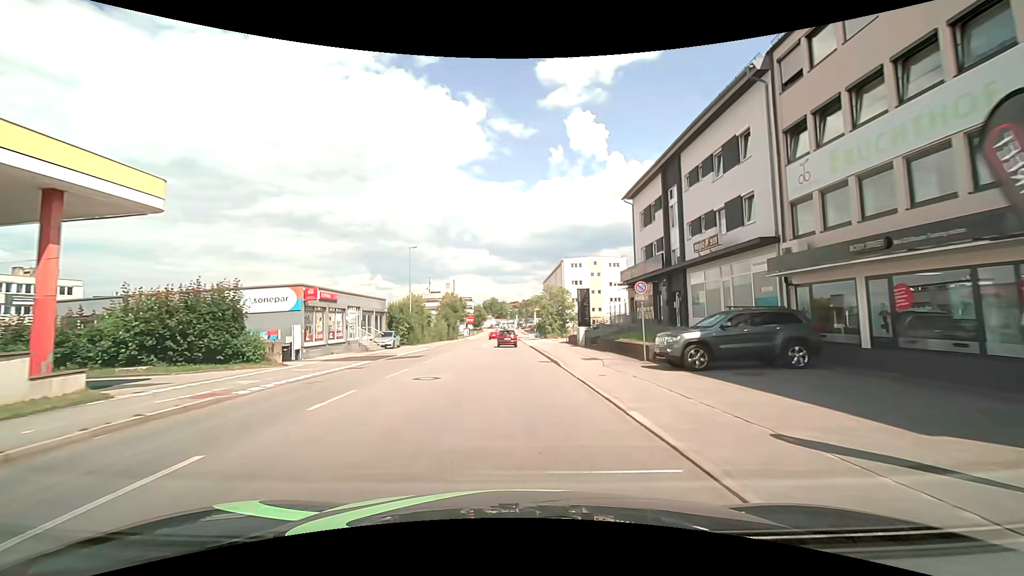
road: tertiary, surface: asphalt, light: Day
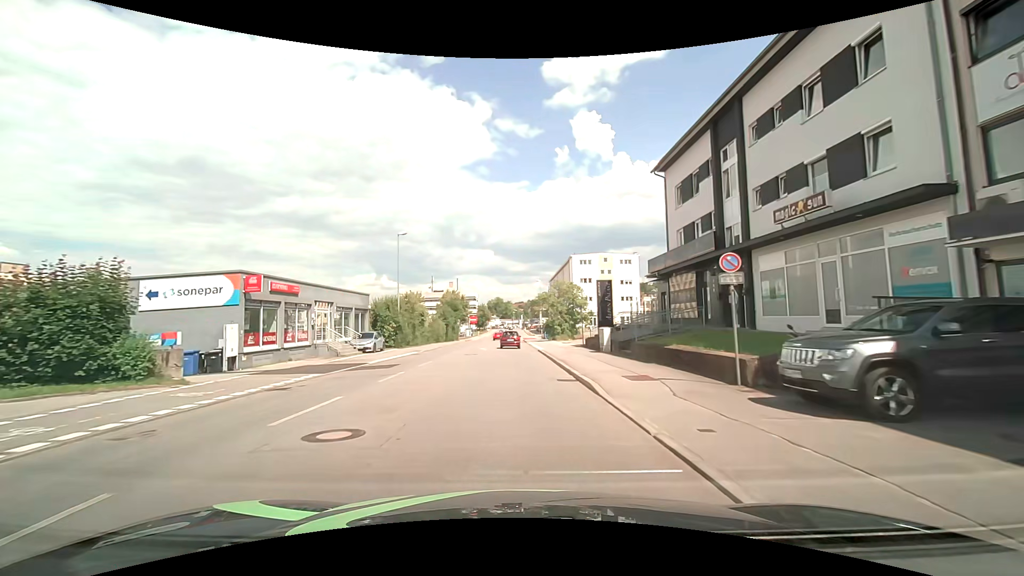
(0.0, +7.3) m; 0°
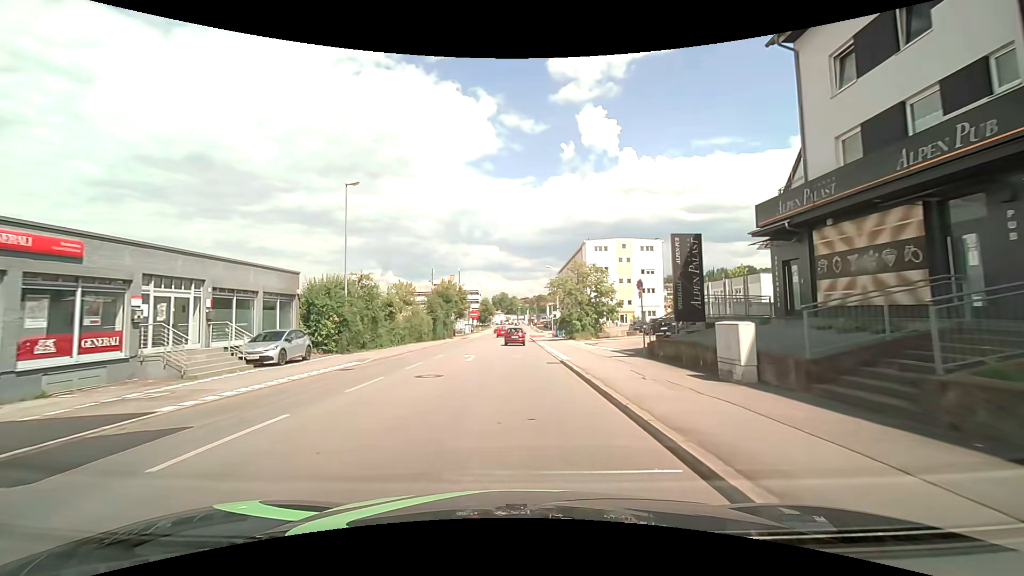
(-0.2, +14.8) m; -1°
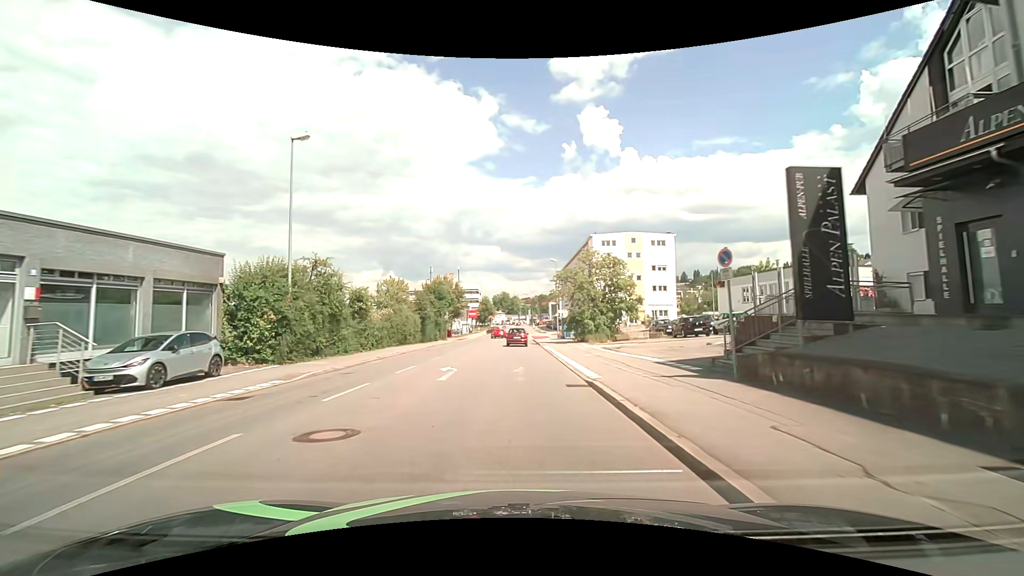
(0.0, +7.4) m; 0°
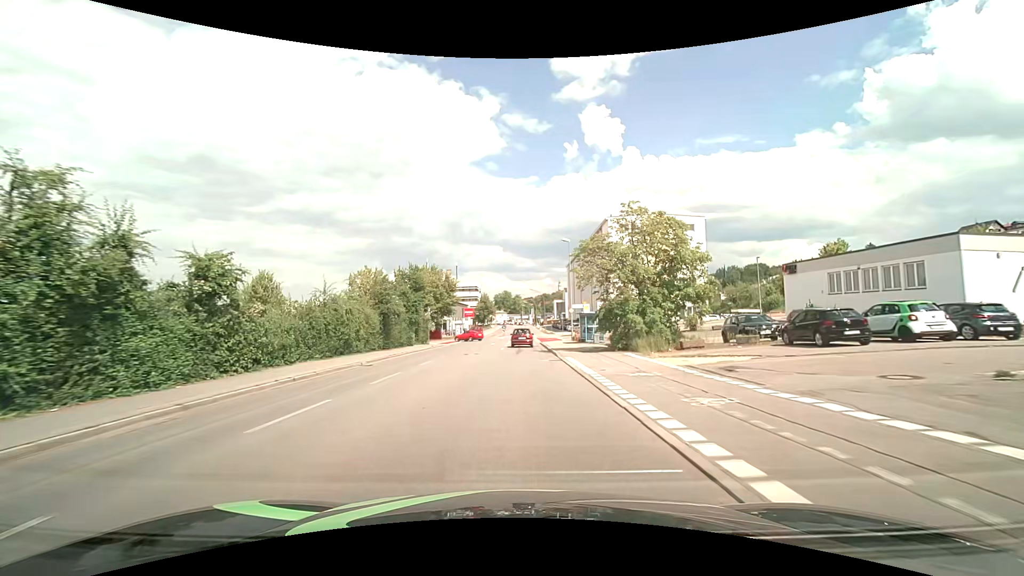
(0.0, +14.9) m; 0°
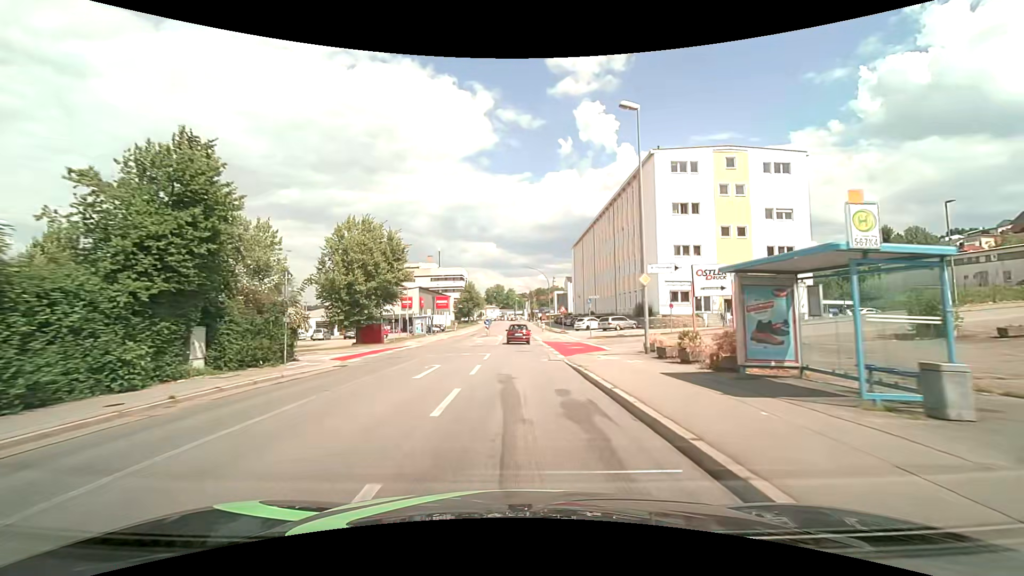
(+0.2, +30.9) m; +1°
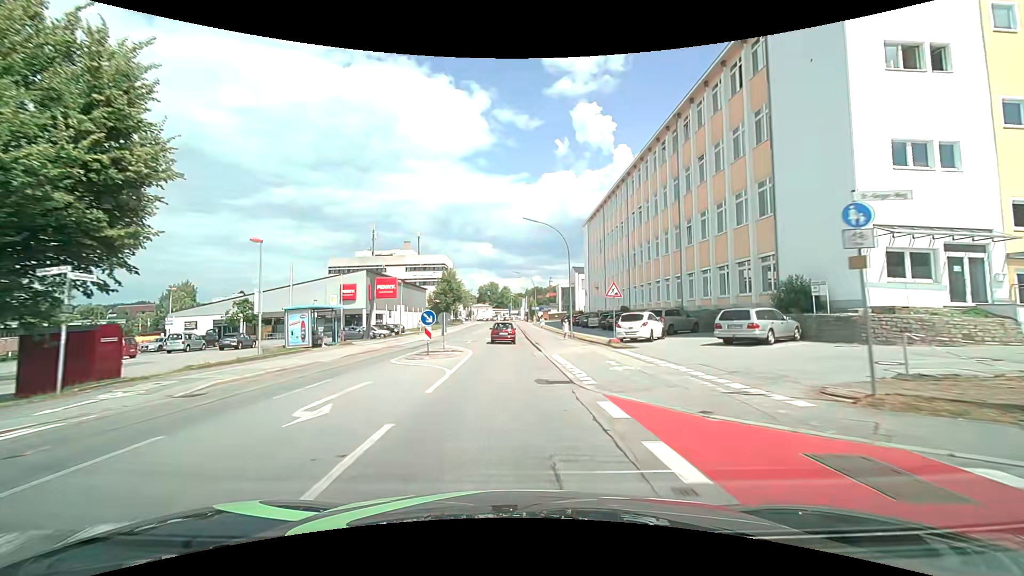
(0.0, +30.7) m; 0°
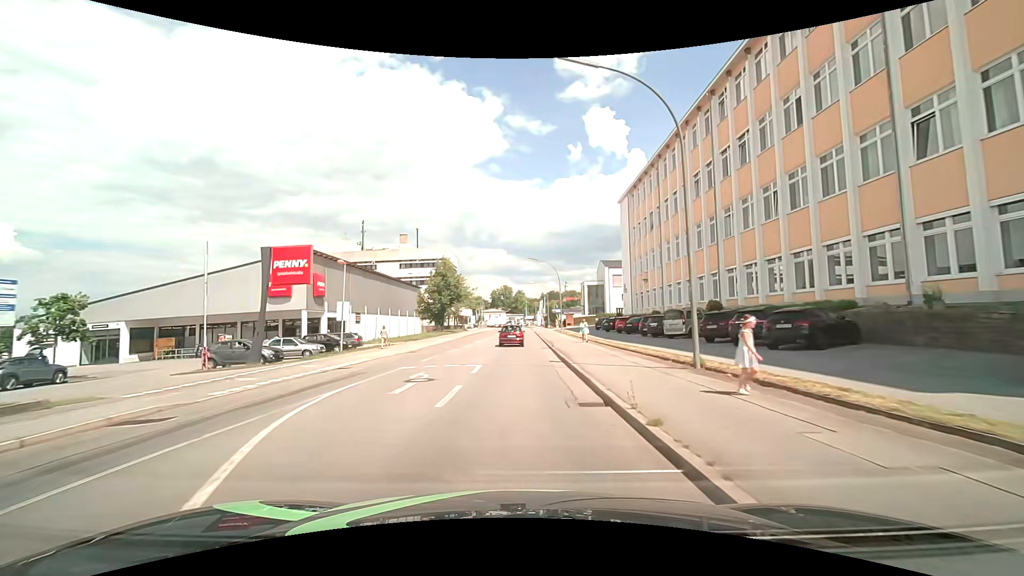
(-0.3, +22.6) m; -2°
(0, +10) (0, +20) (0, +30) (0, +40) (0, +50) (0, +60) (0, +70) (+1, +80) (+1, +90) (+1, +100) m
